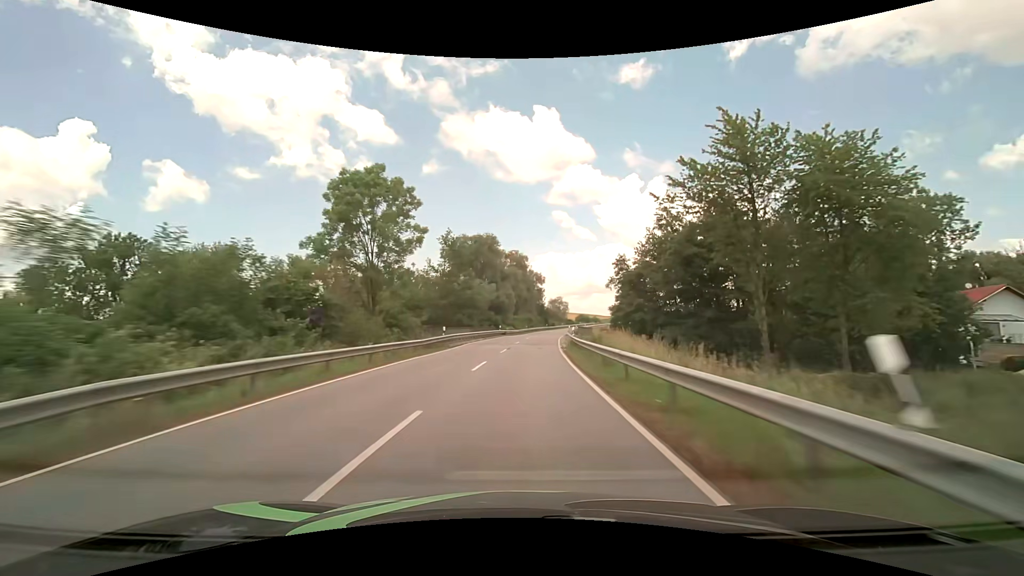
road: secondary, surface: asphalt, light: Day
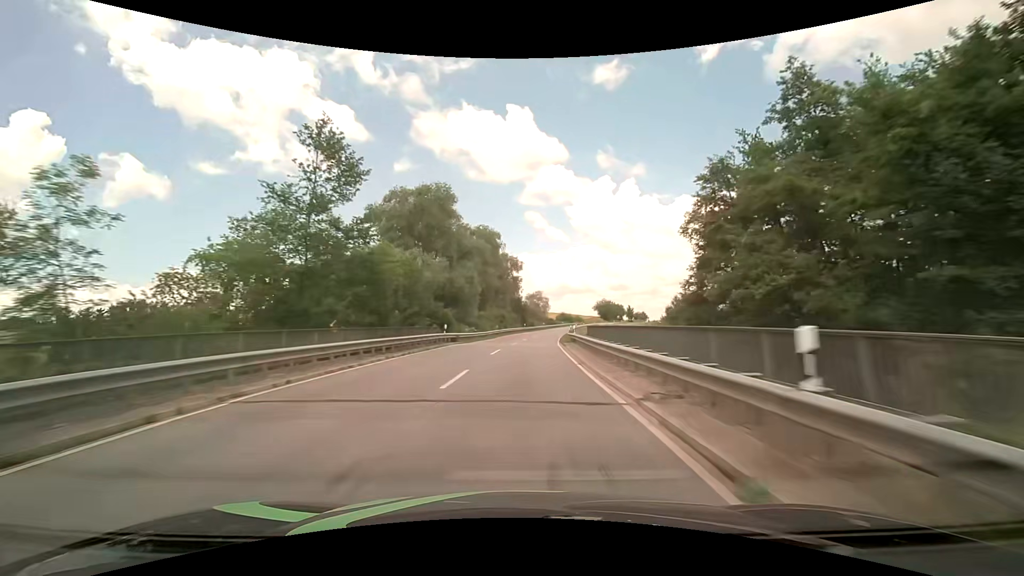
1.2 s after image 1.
(+0.9, +28.0) m; +3°
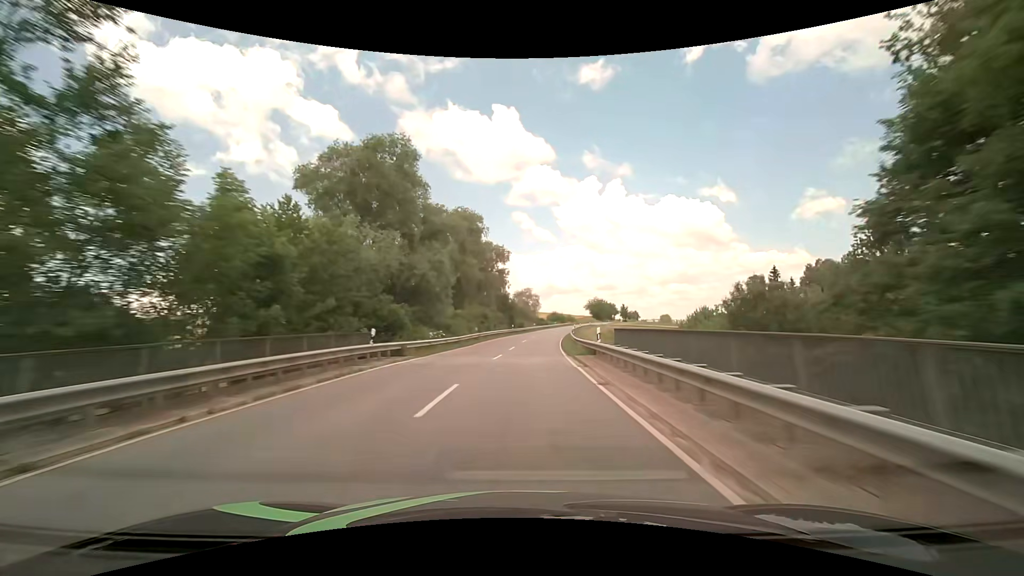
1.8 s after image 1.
(+0.2, +13.8) m; +1°
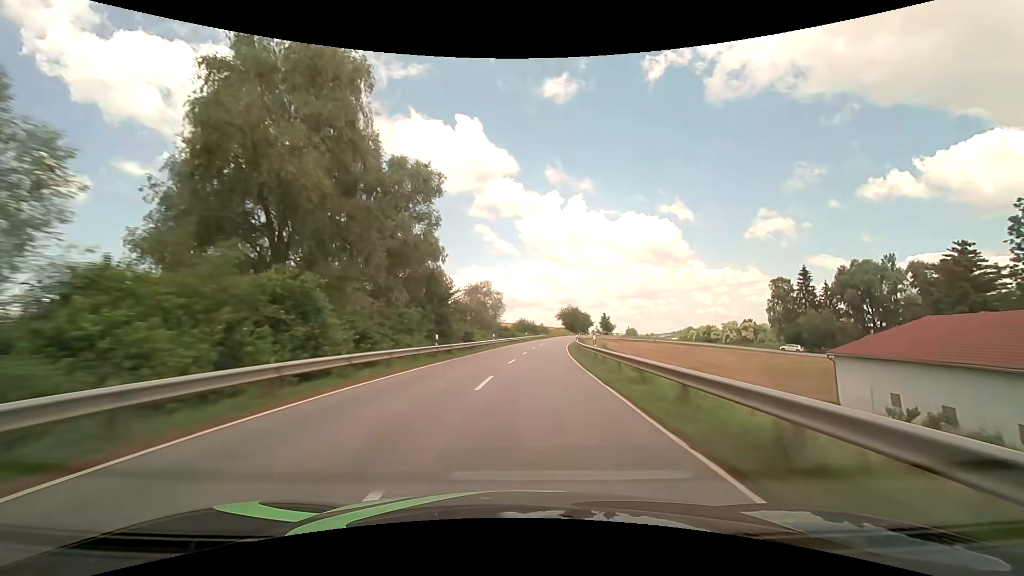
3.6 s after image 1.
(+1.6, +41.4) m; +5°
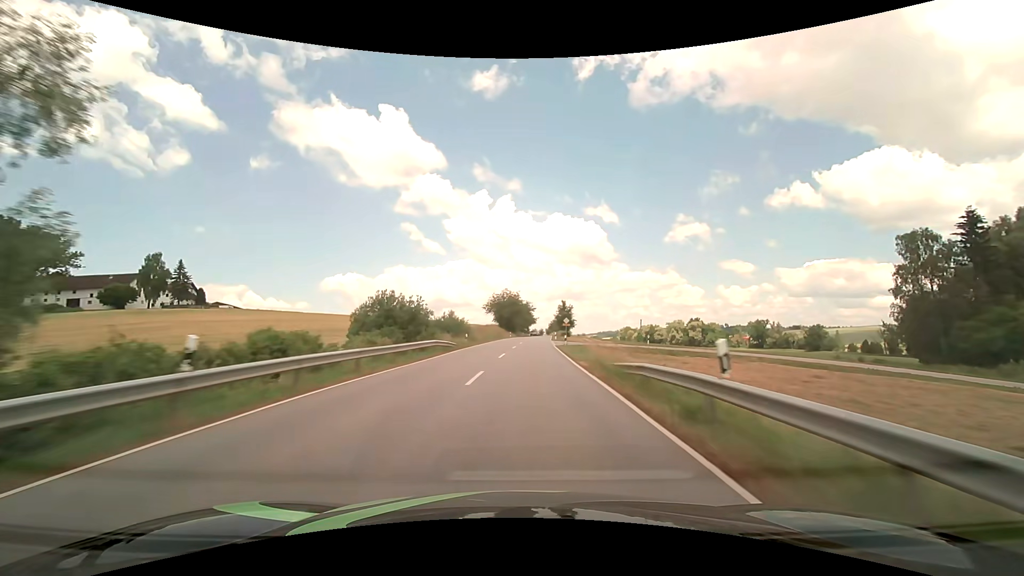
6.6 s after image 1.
(+5.3, +70.3) m; +8°
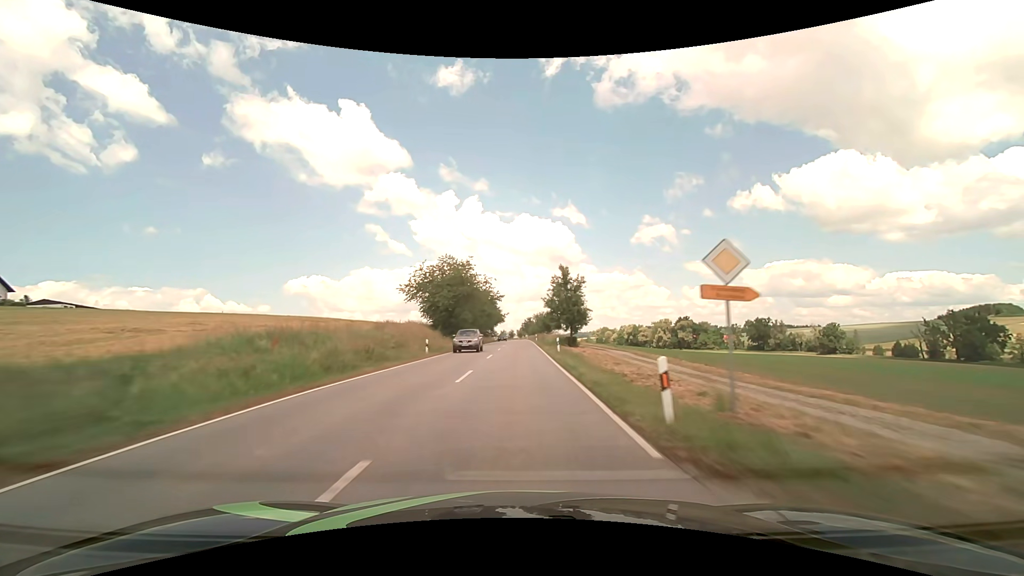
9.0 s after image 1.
(+2.2, +58.6) m; +4°
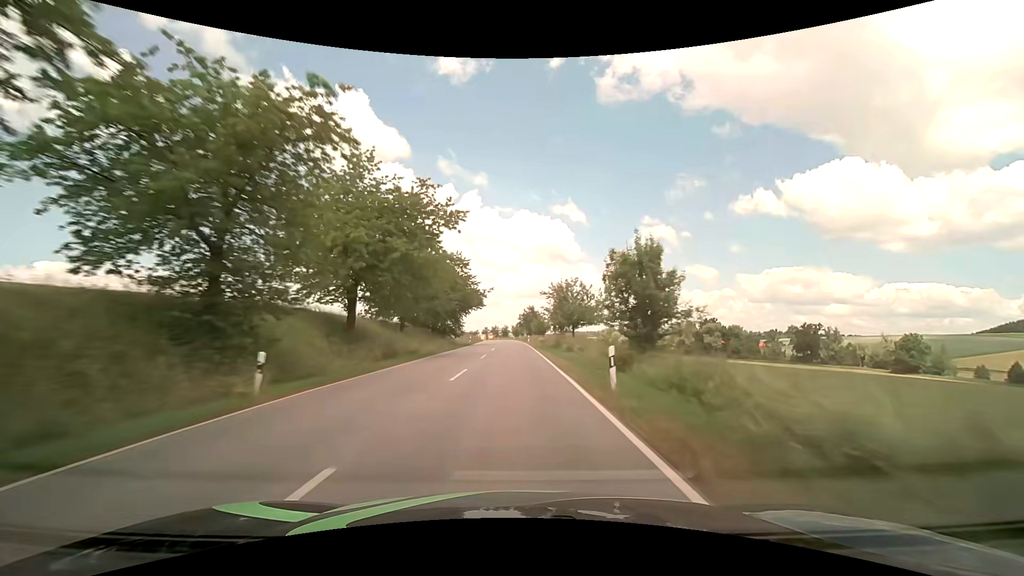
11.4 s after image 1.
(+0.3, +60.6) m; 0°
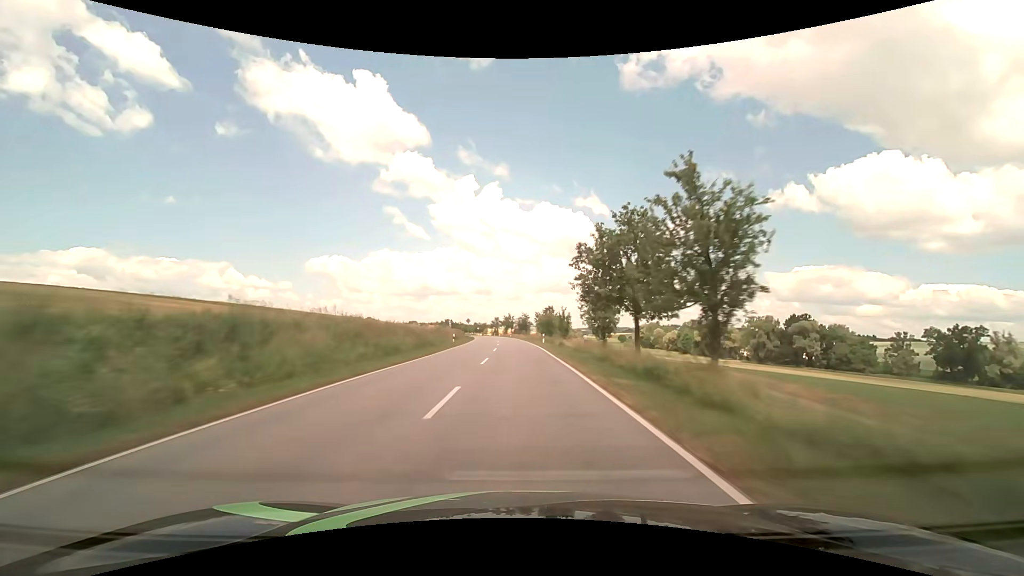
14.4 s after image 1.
(-1.3, +78.5) m; -2°
(0, +10) (0, +20) (0, +30) (-1, +40) (-1, +50) (-1, +60) (-2, +70) (-2, +80) (-3, +90) (-4, +100) m
